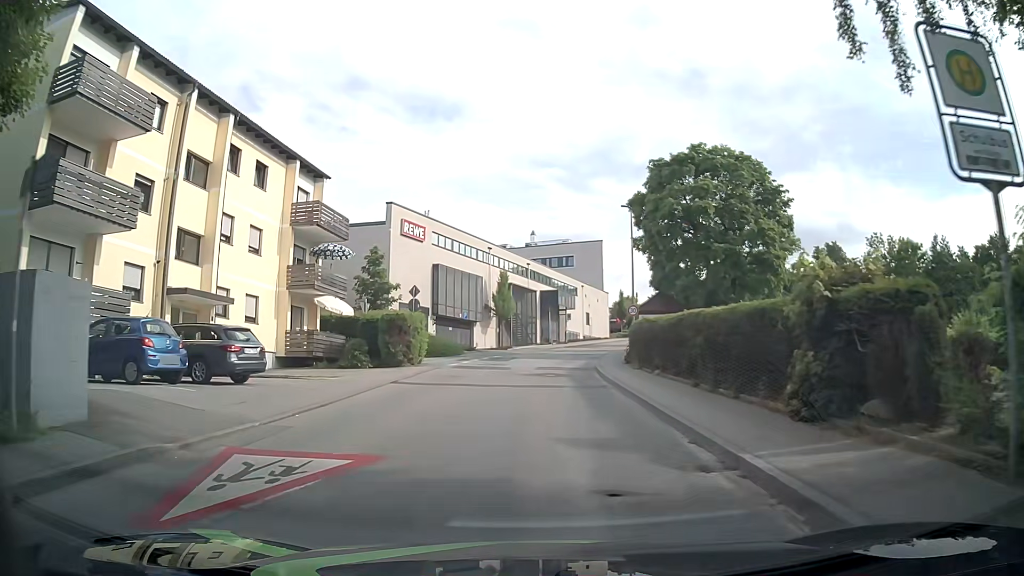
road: unclassified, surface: asphalt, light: Day
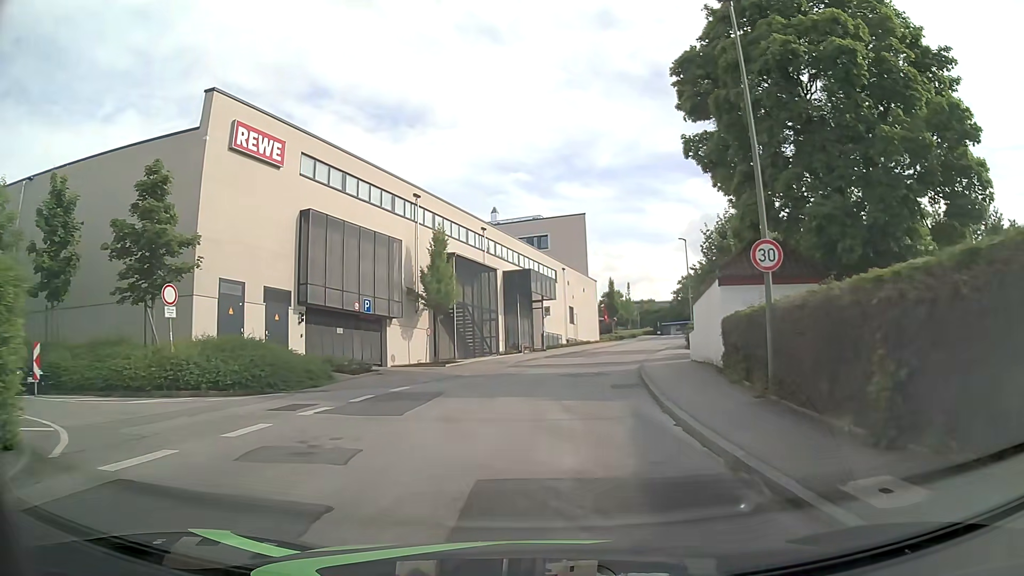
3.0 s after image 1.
(+0.3, +24.2) m; +3°
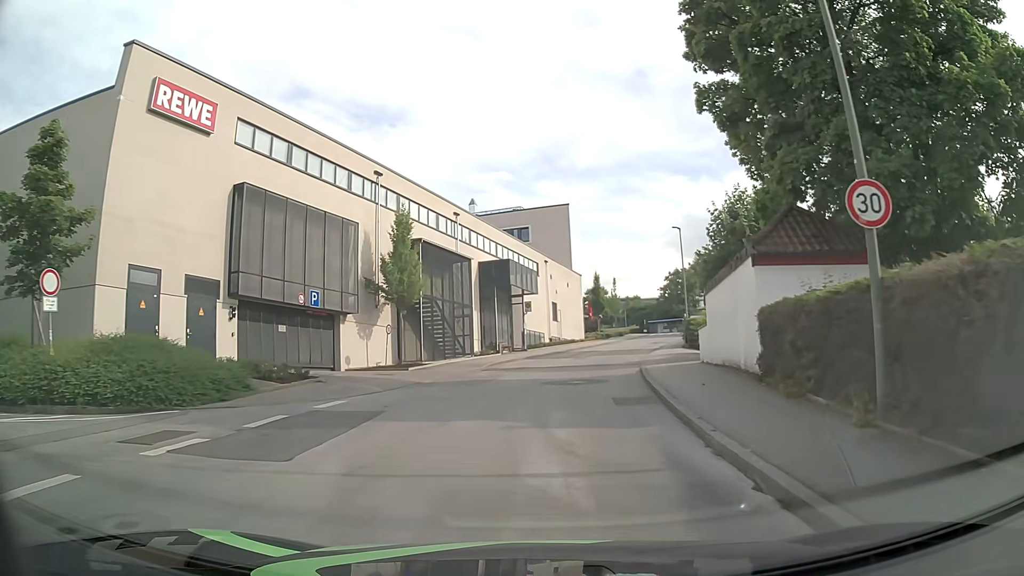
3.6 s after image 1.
(0.0, +4.8) m; +1°
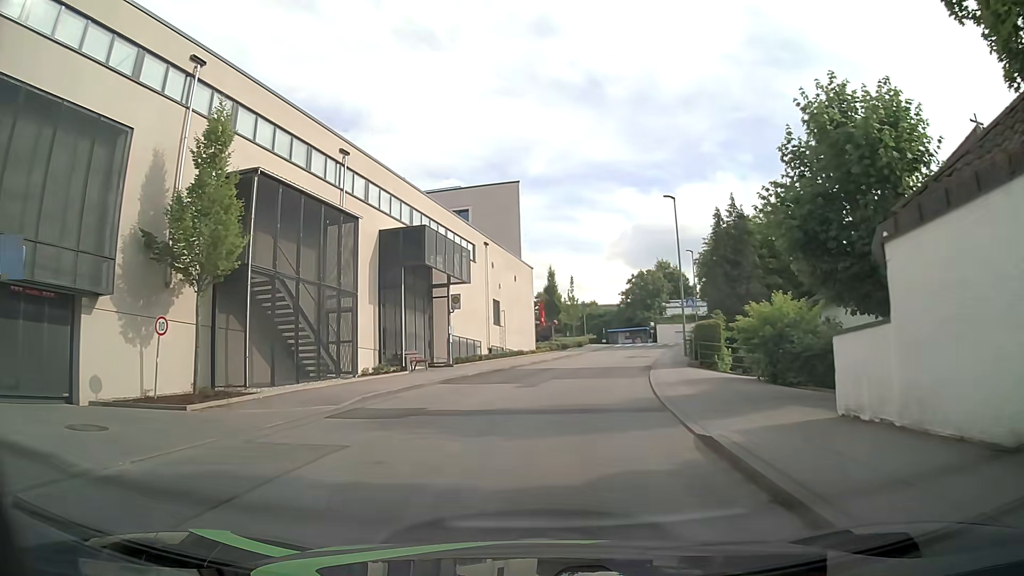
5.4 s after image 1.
(+0.6, +14.3) m; +5°
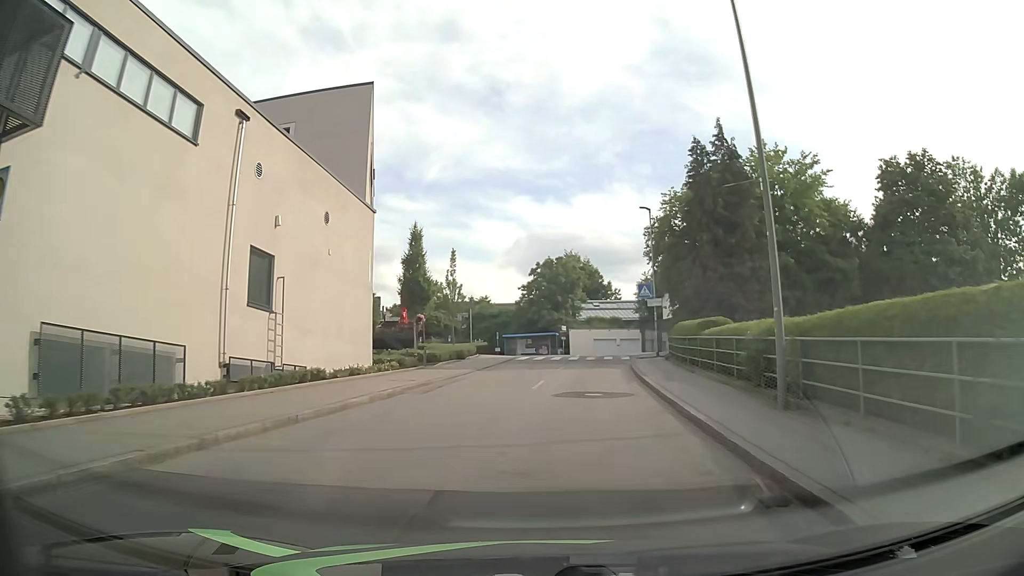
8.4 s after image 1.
(+1.7, +23.7) m; +9°
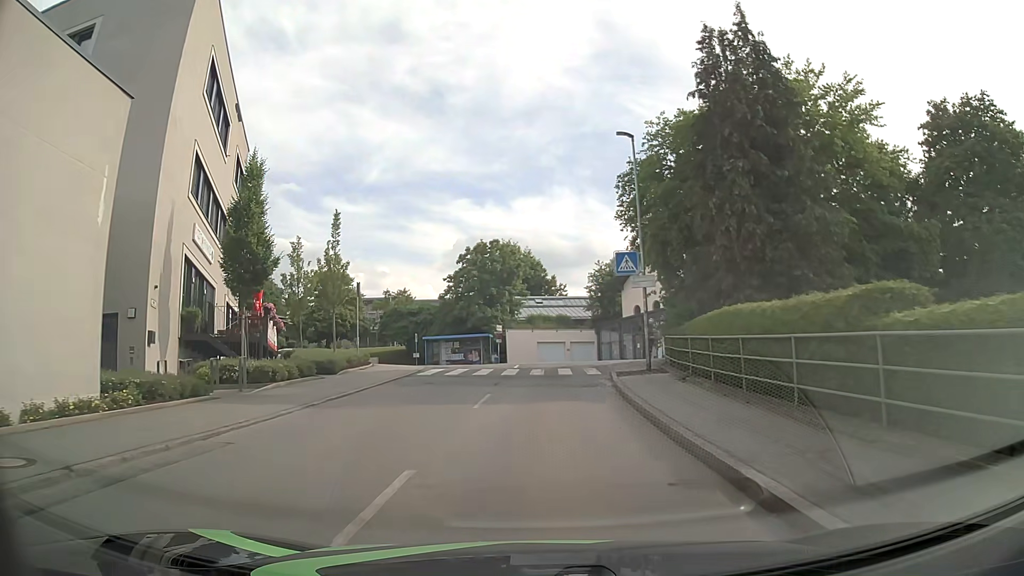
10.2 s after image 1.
(+0.7, +14.3) m; +5°
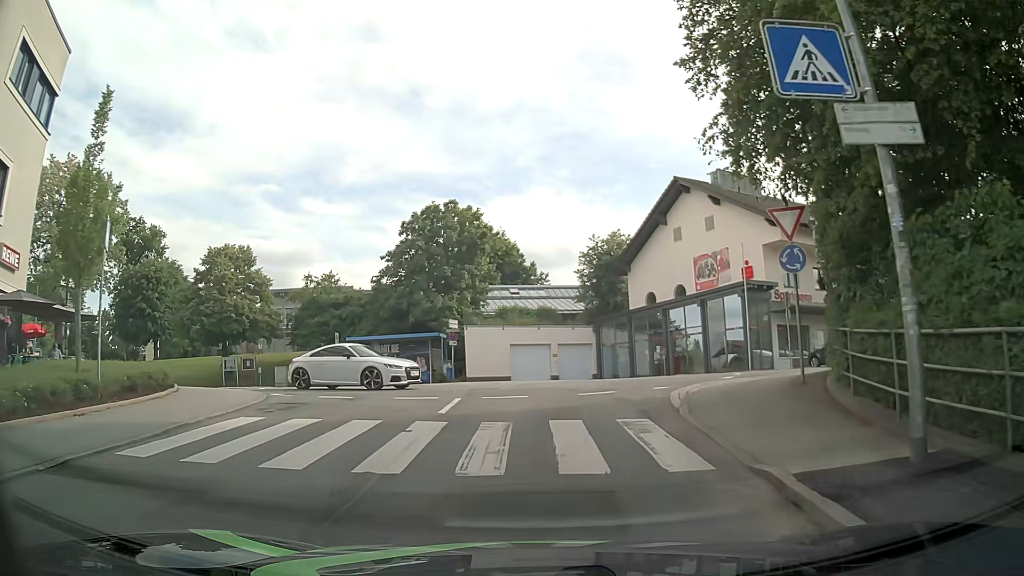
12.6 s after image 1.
(+0.2, +16.7) m; +2°
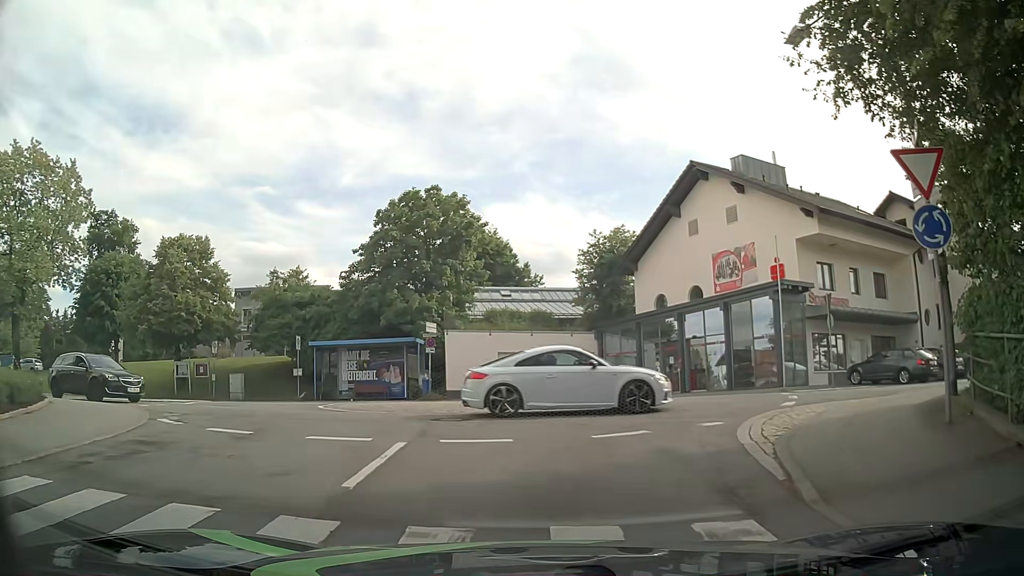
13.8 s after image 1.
(-0.1, +5.3) m; +1°
